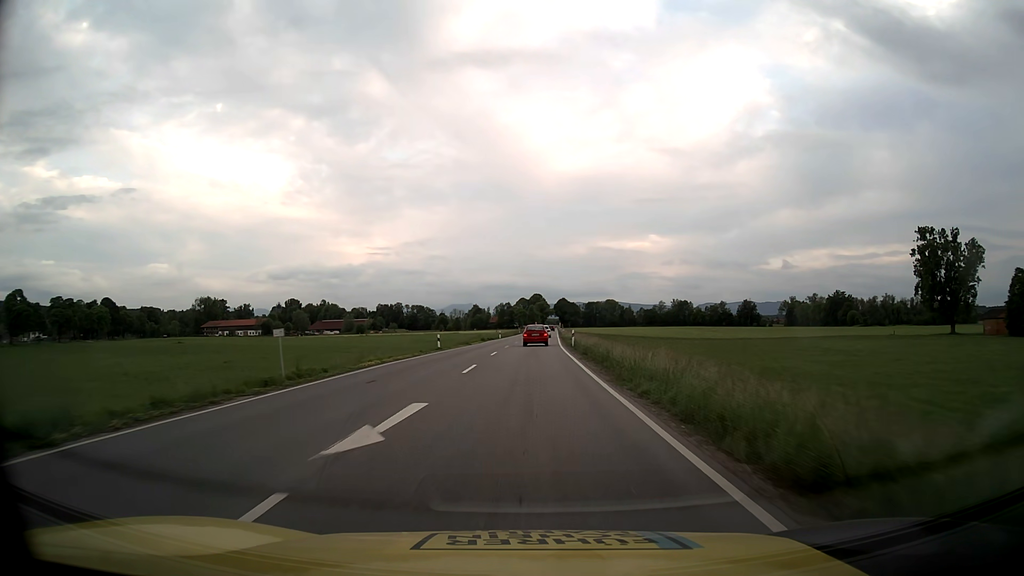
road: primary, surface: asphalt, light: Day
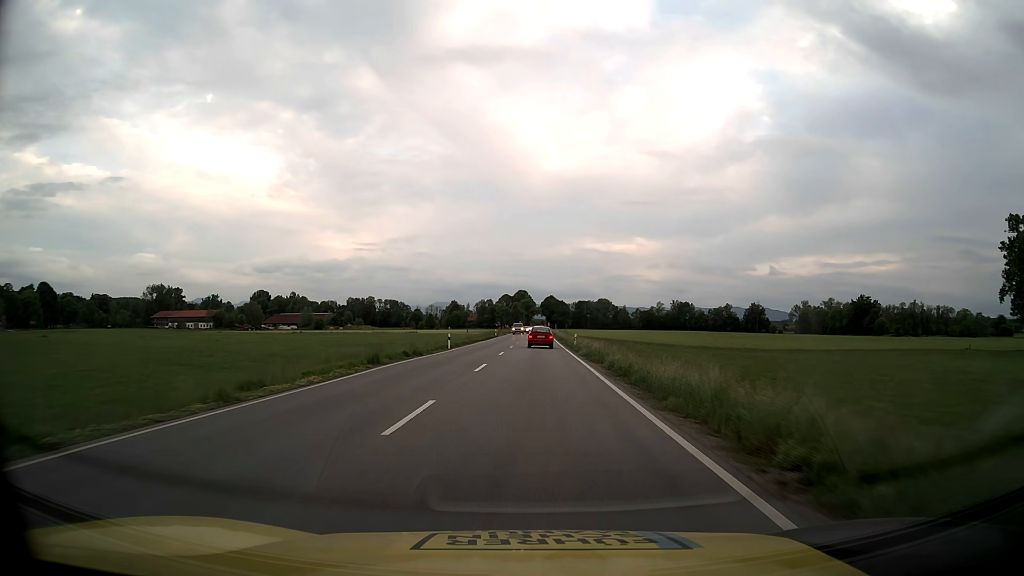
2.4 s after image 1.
(+0.5, +47.0) m; +1°
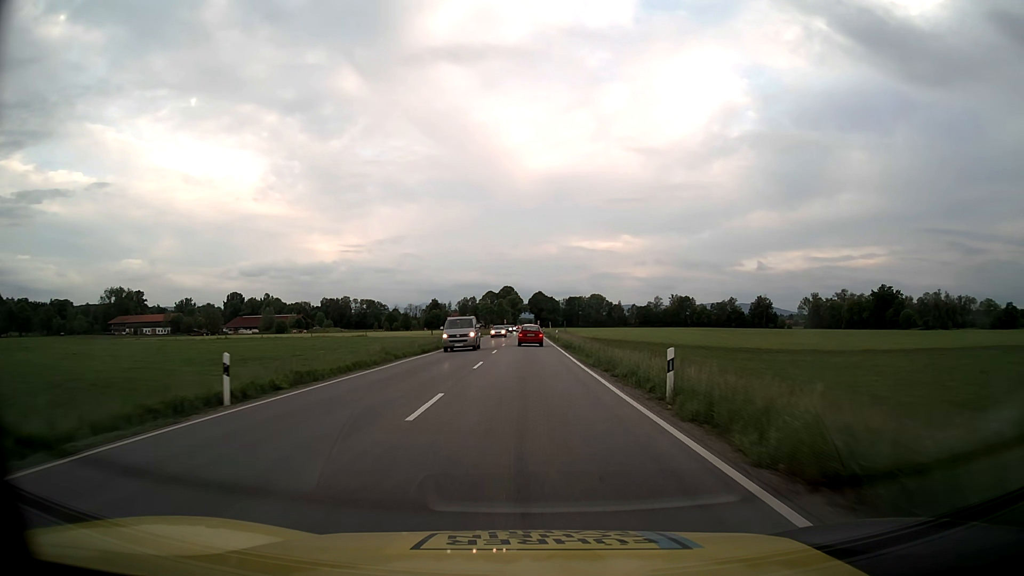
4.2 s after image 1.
(+0.5, +34.6) m; +1°
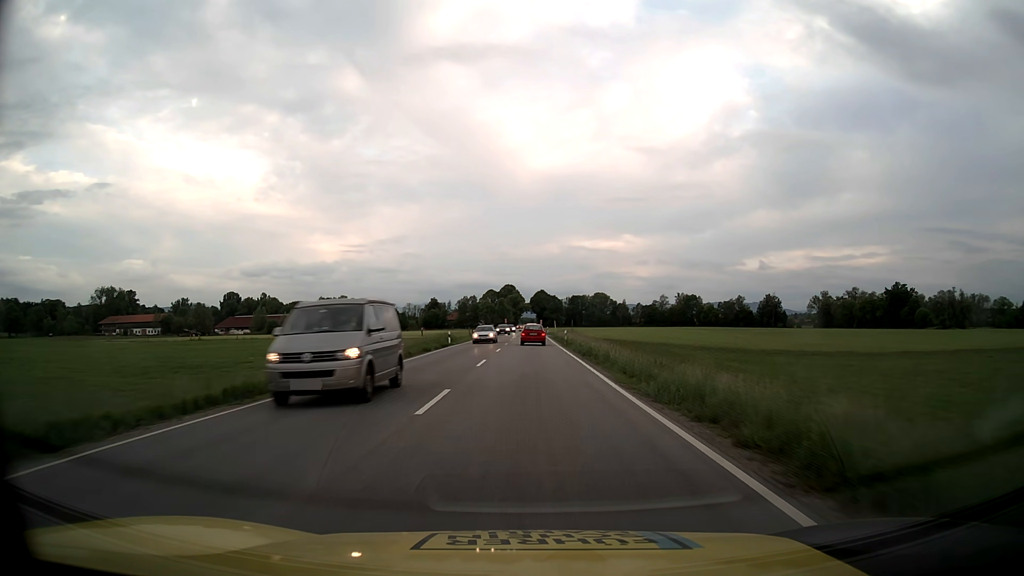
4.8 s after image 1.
(0.0, +11.5) m; 0°
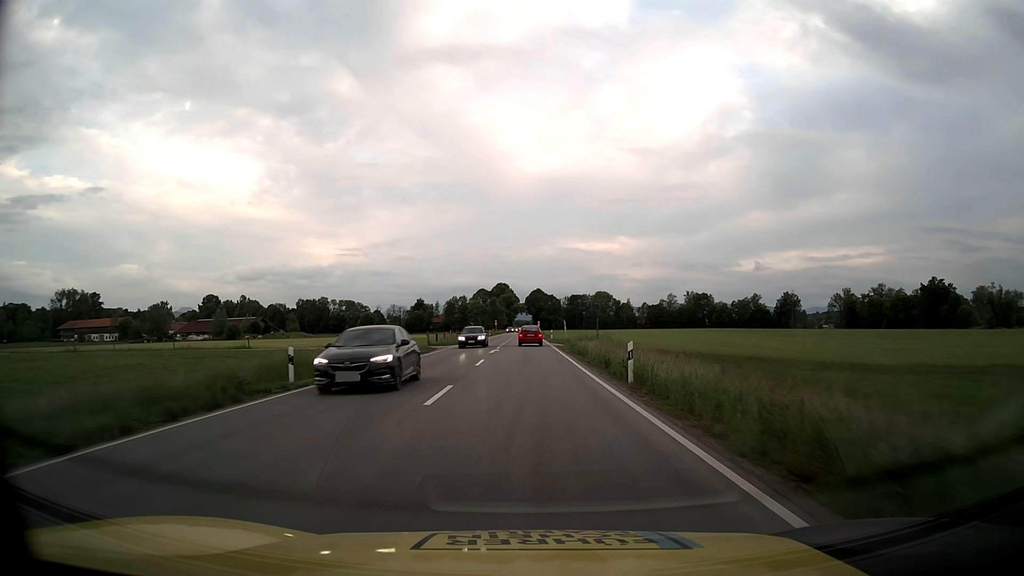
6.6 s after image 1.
(+0.1, +34.6) m; 0°
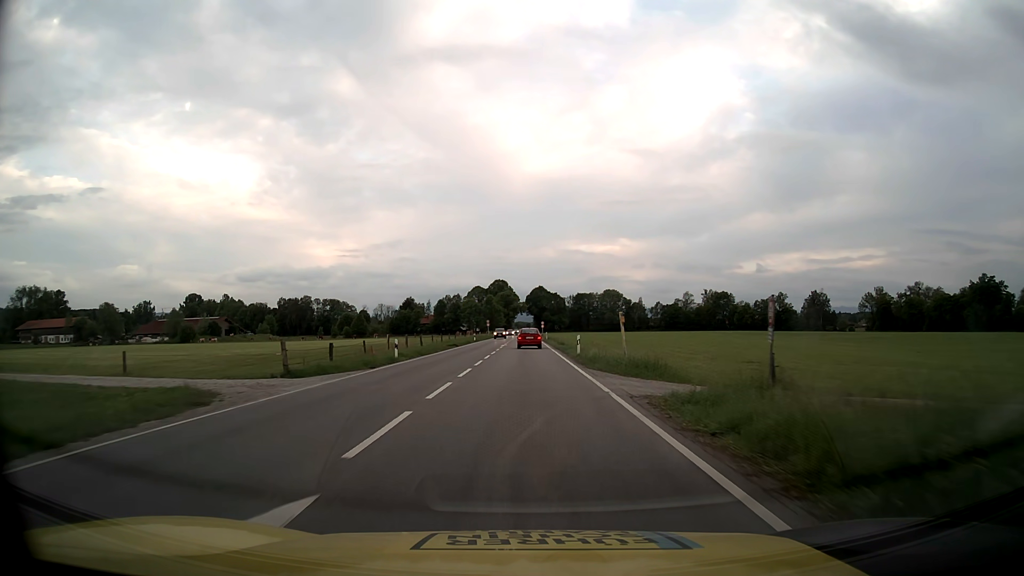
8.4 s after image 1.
(0.0, +34.9) m; 0°
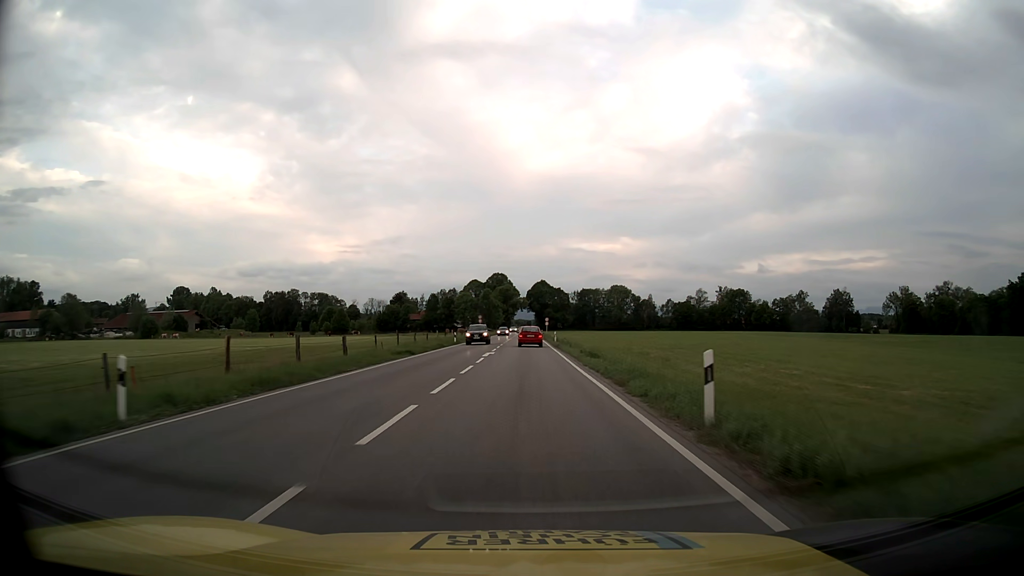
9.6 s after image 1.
(0.0, +23.3) m; 0°
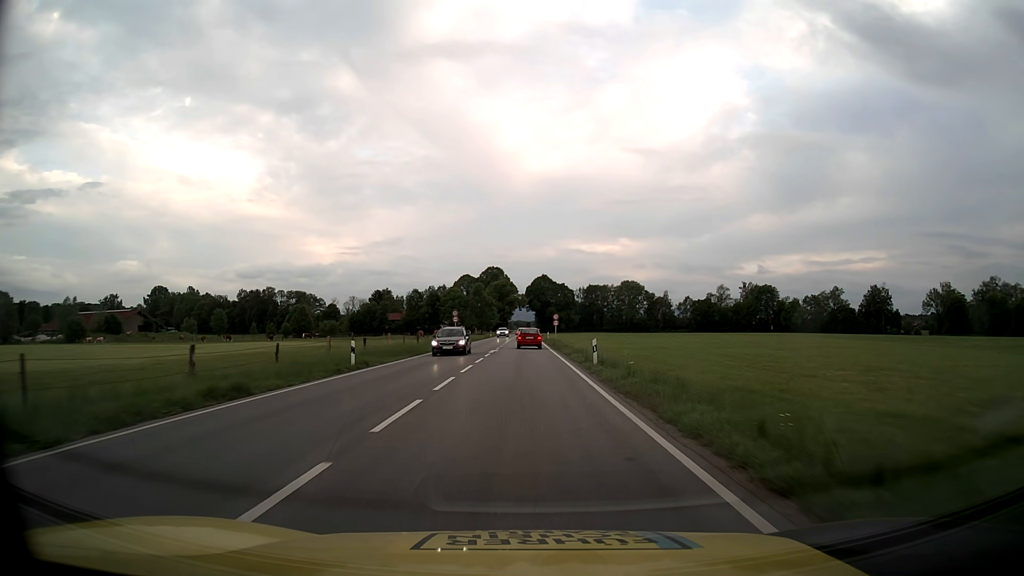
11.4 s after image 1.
(0.0, +35.0) m; 0°
(0, +10) (0, +20) (0, +30) (0, +40) (0, +50) (0, +60) (0, +70) (0, +80) (0, +90) (0, +100) m
